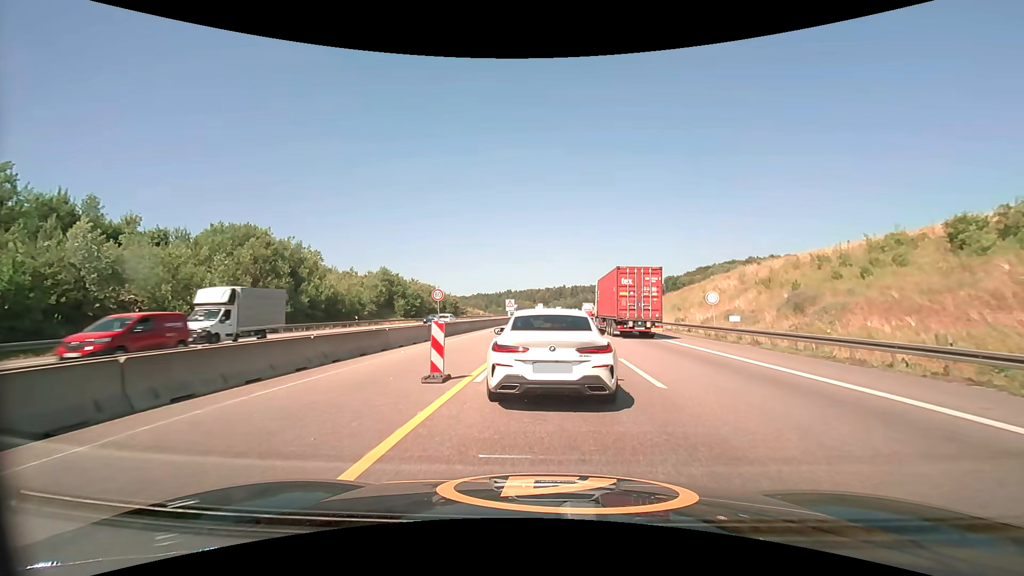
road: motorway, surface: asphalt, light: Day
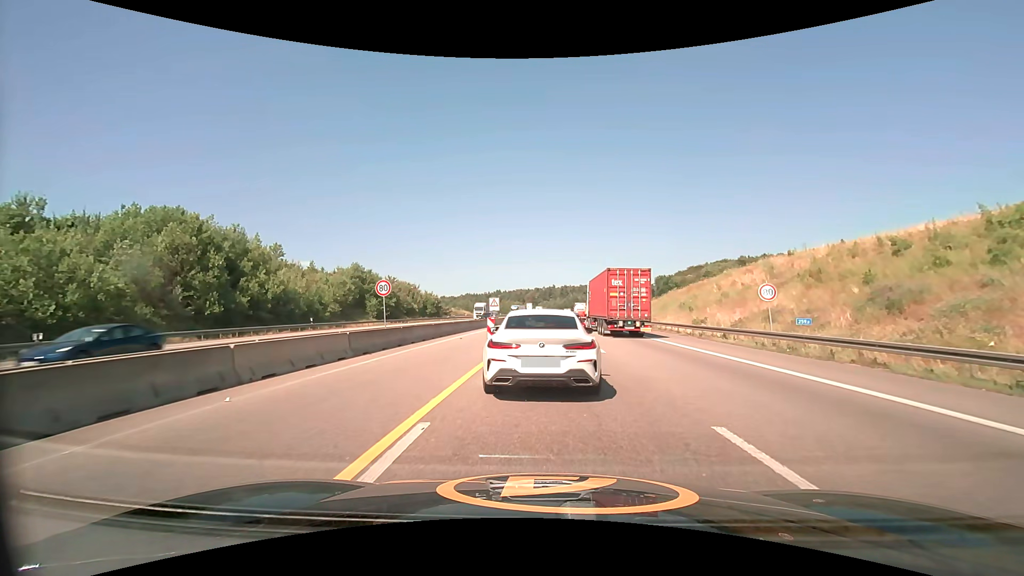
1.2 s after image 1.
(+0.1, +9.1) m; +1°
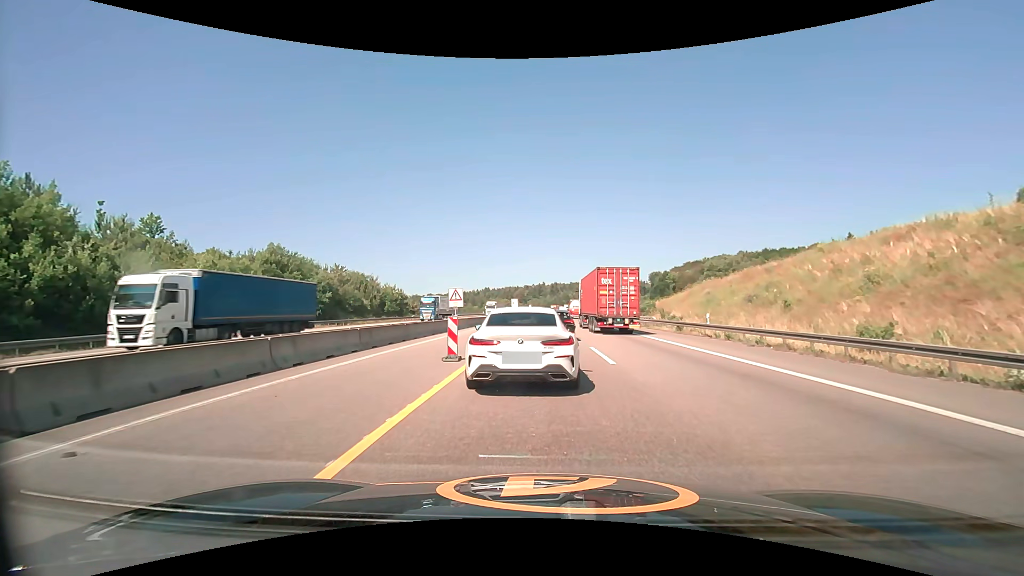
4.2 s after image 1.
(+0.4, +21.9) m; +2°
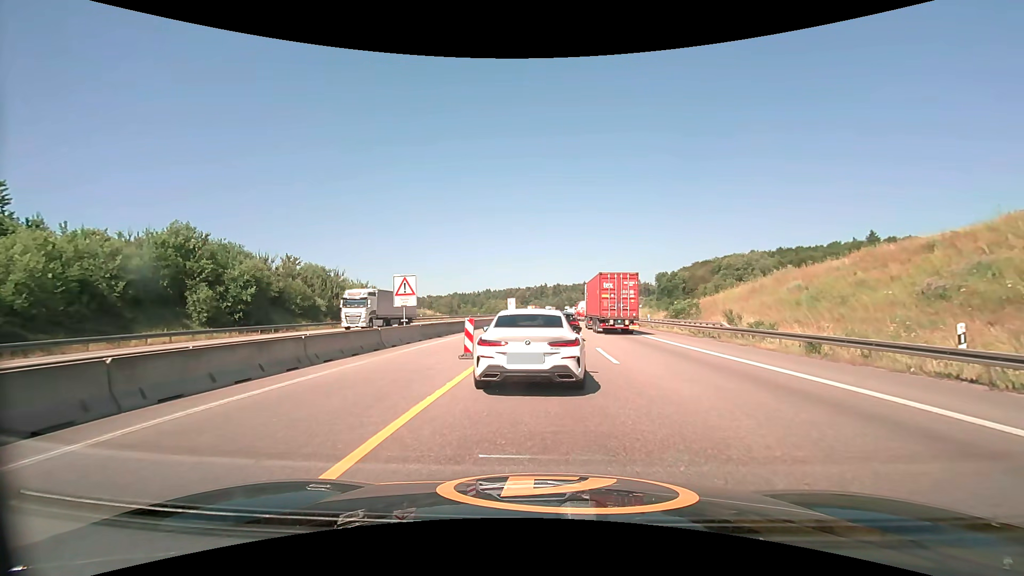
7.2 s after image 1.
(-0.1, +16.6) m; 0°
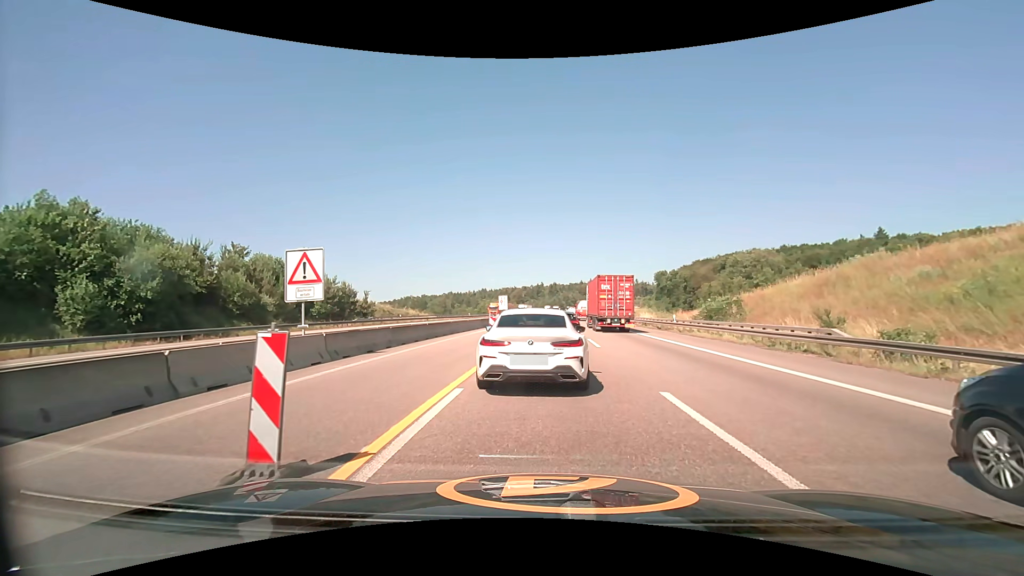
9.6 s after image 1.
(0.0, +10.9) m; +1°
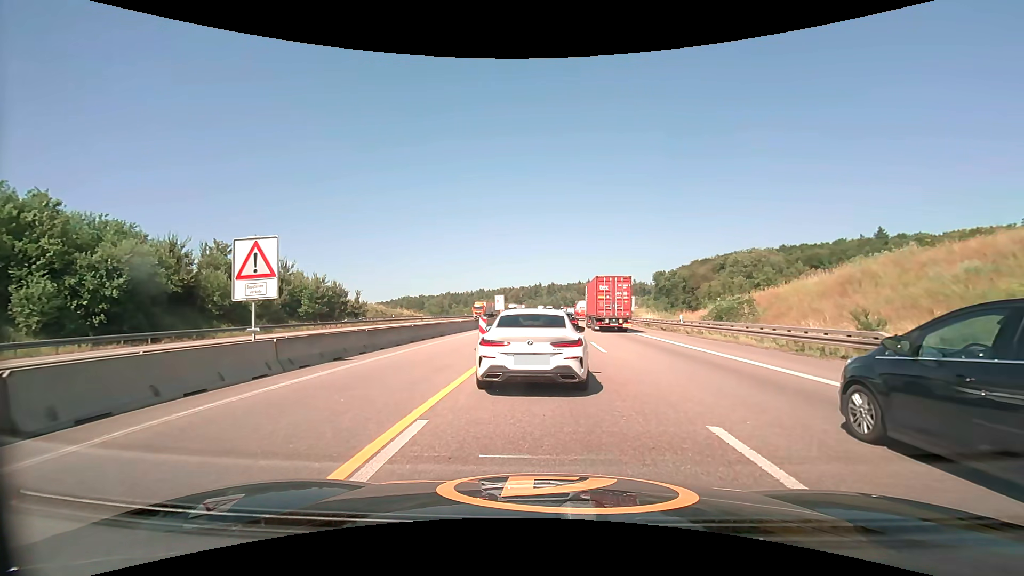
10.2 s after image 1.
(0.0, +2.6) m; 0°
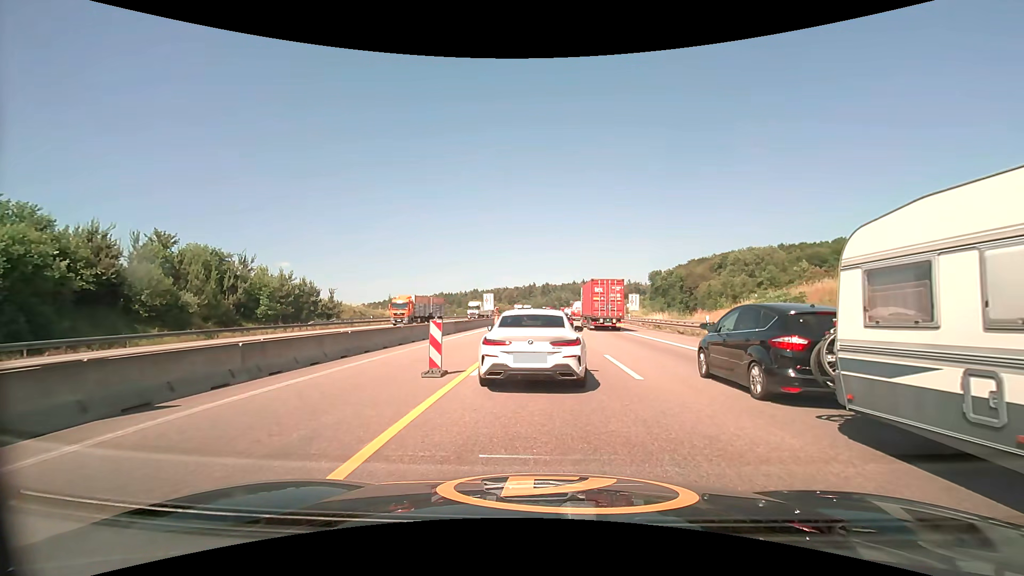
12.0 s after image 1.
(+0.1, +7.1) m; +1°
(0, +10) (0, +20) (0, +30) (+1, +40) (+1, +50) (+1, +60) (+1, +70) (+2, +80) (+2, +90) (+3, +100) m
